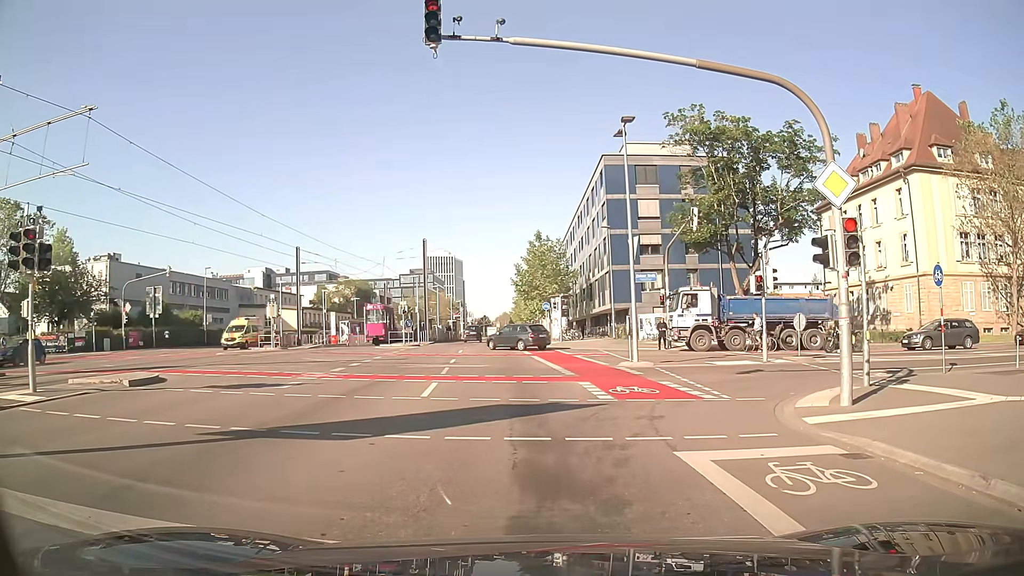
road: secondary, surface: asphalt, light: Day
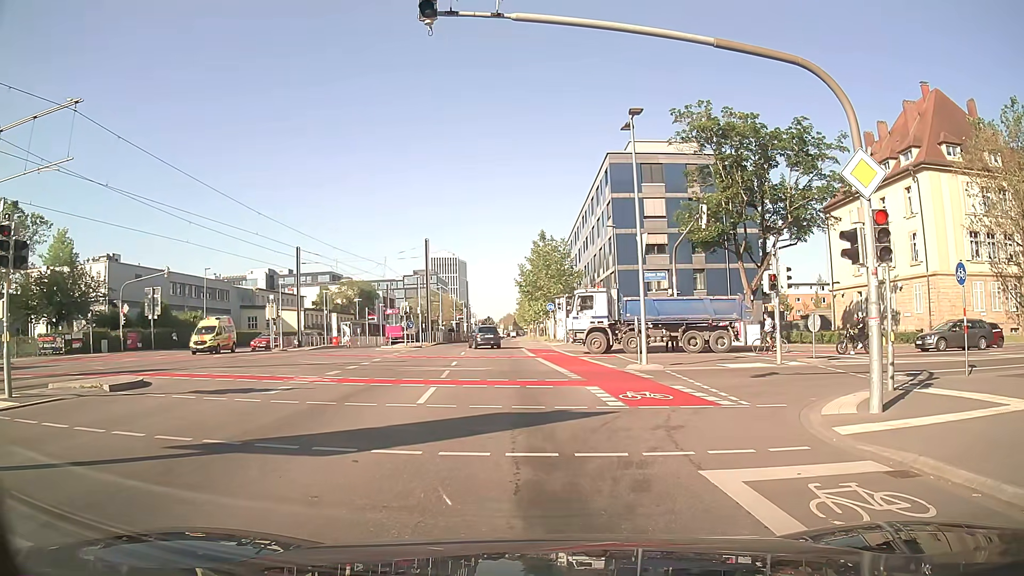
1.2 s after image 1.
(0.0, +0.9) m; 0°
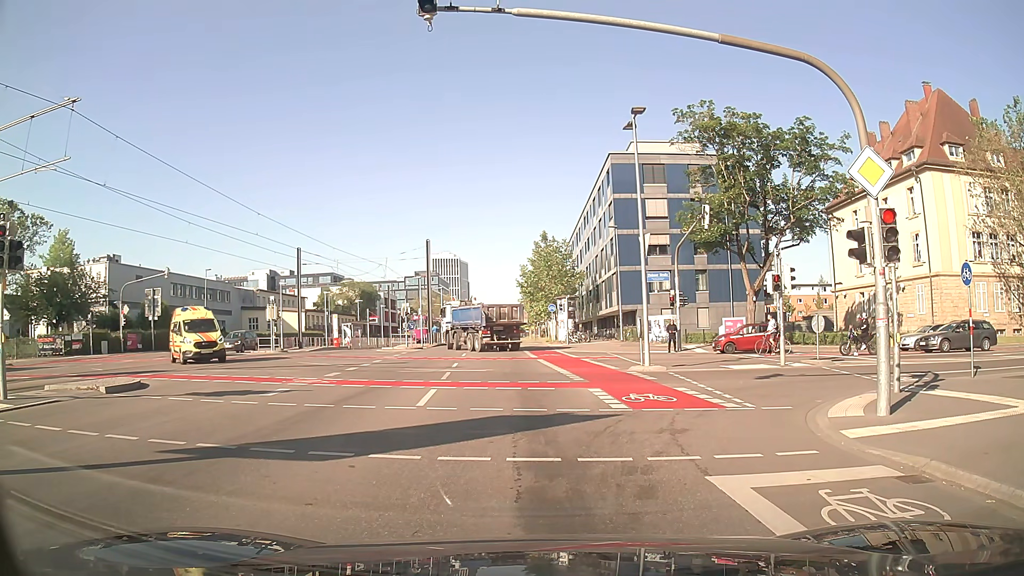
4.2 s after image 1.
(0.0, +0.3) m; 0°
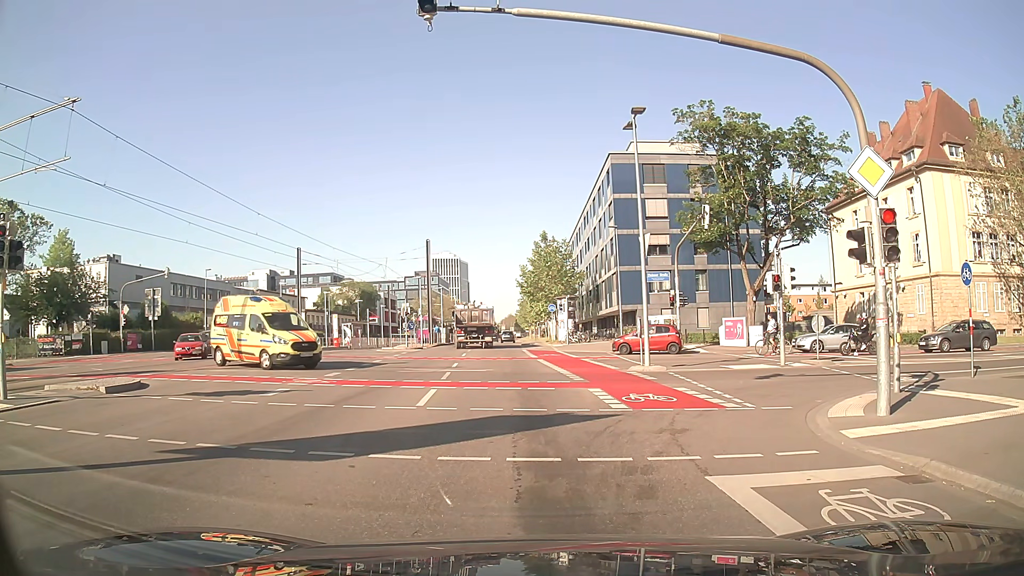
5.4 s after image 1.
(0.0, 0.0) m; 0°
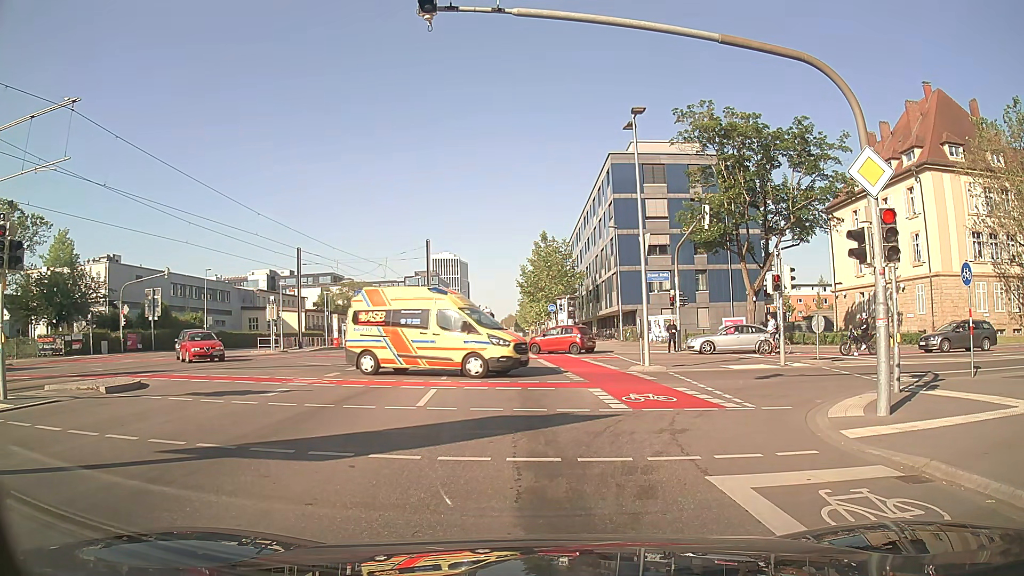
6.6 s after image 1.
(0.0, 0.0) m; 0°
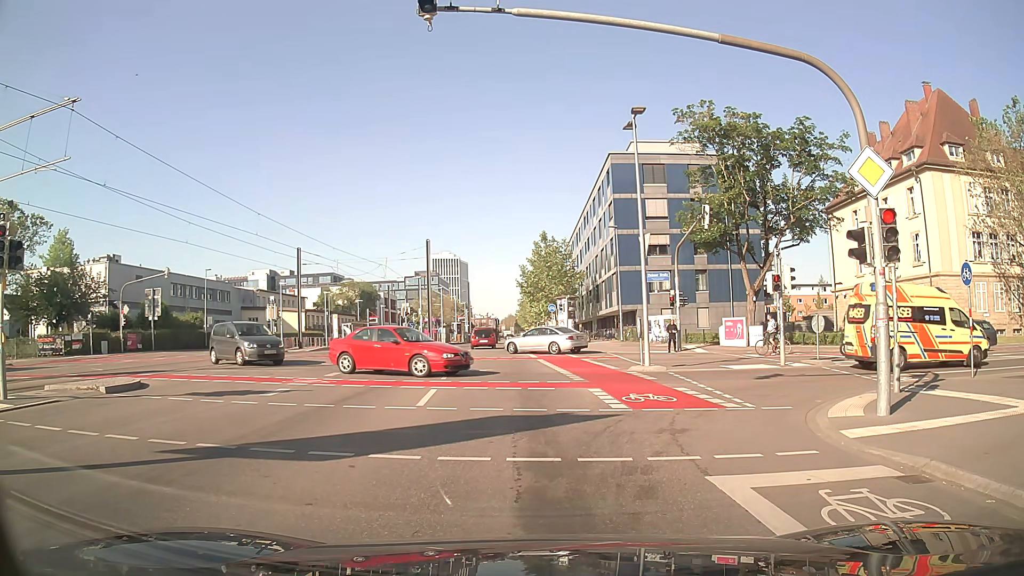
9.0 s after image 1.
(0.0, 0.0) m; 0°
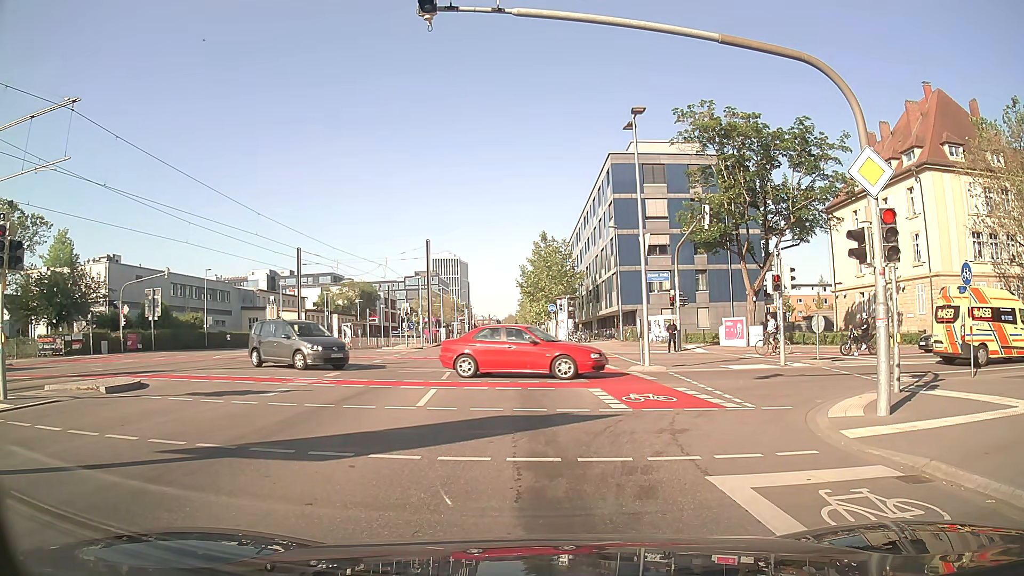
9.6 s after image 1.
(0.0, 0.0) m; 0°
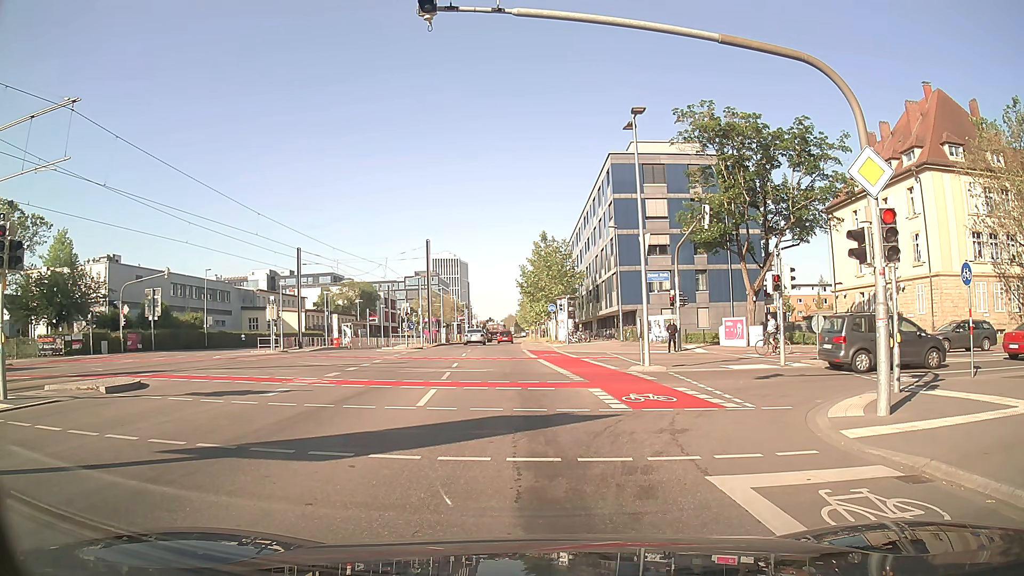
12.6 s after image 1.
(0.0, 0.0) m; 0°
